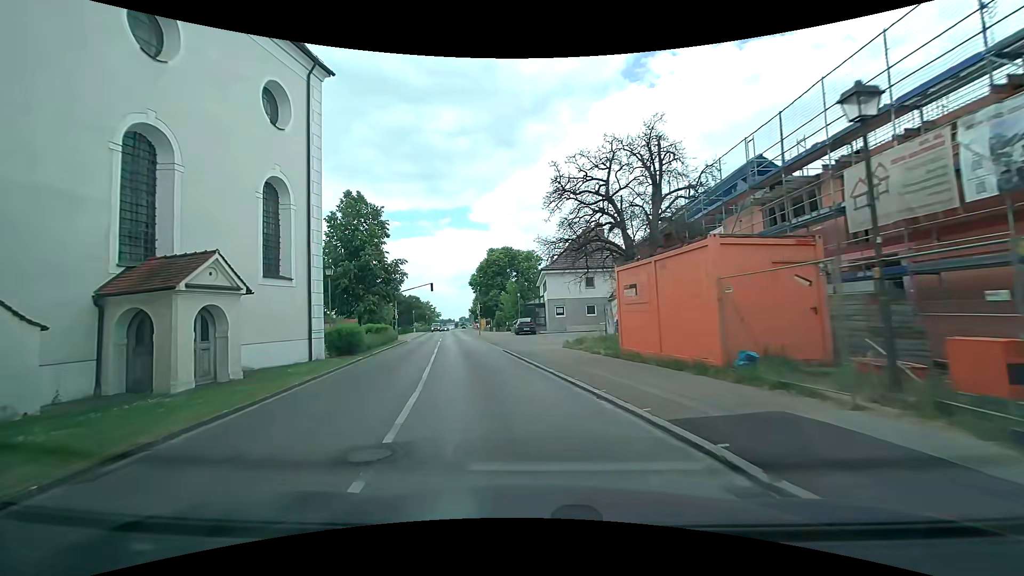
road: tertiary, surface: asphalt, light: Day
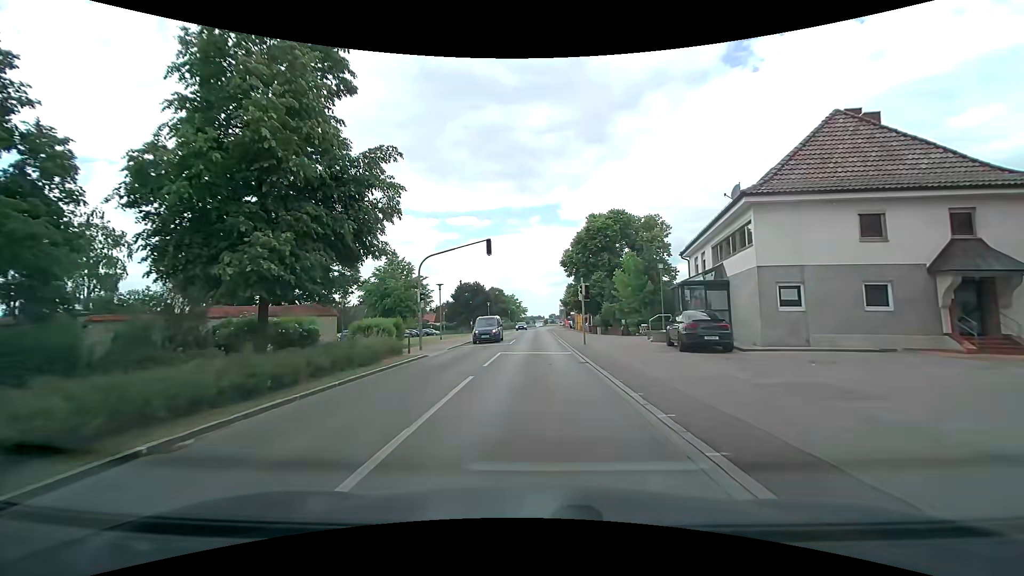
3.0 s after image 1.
(-3.9, +27.6) m; -11°
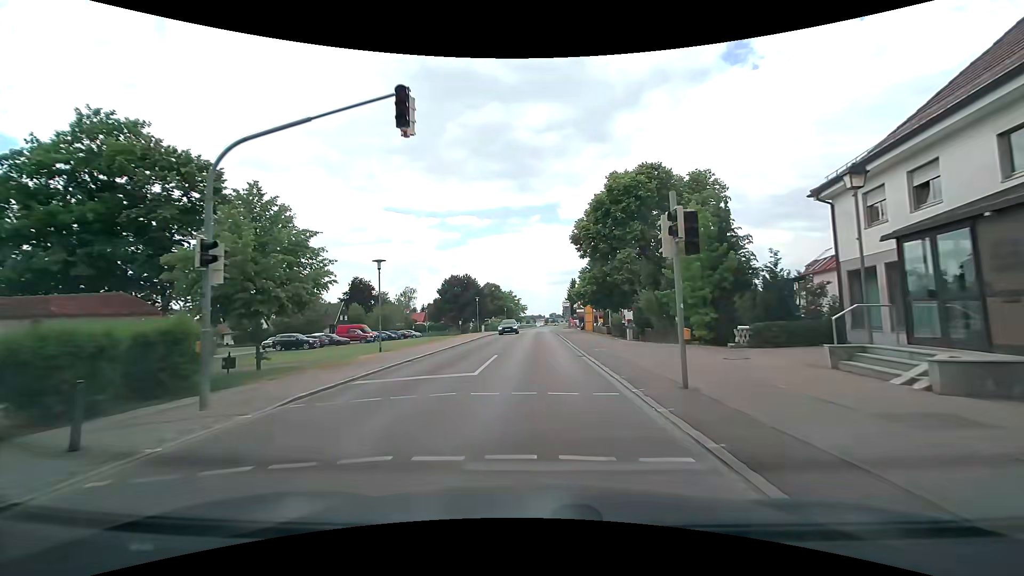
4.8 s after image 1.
(-0.1, +18.0) m; 0°
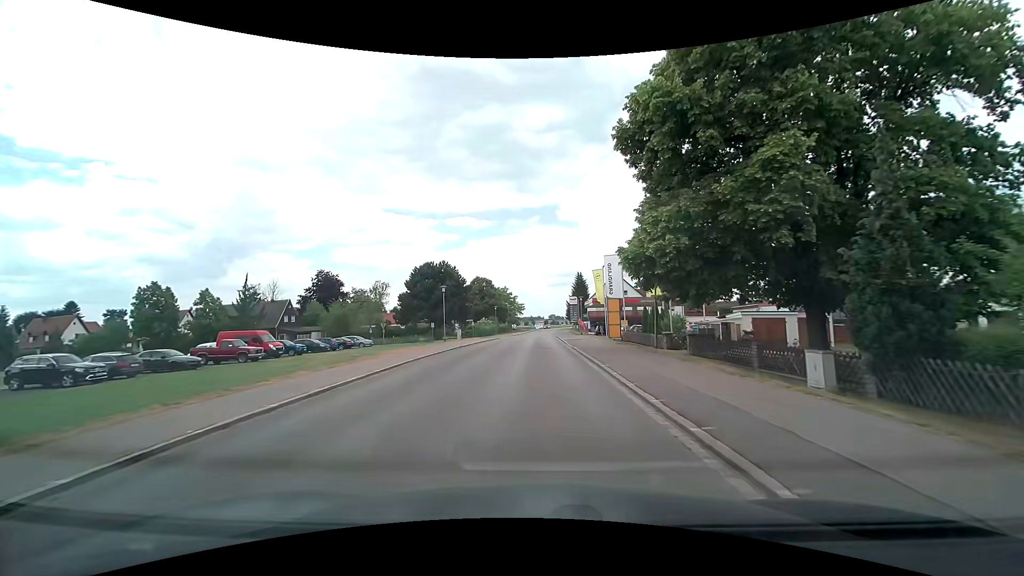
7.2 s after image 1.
(0.0, +25.7) m; 0°
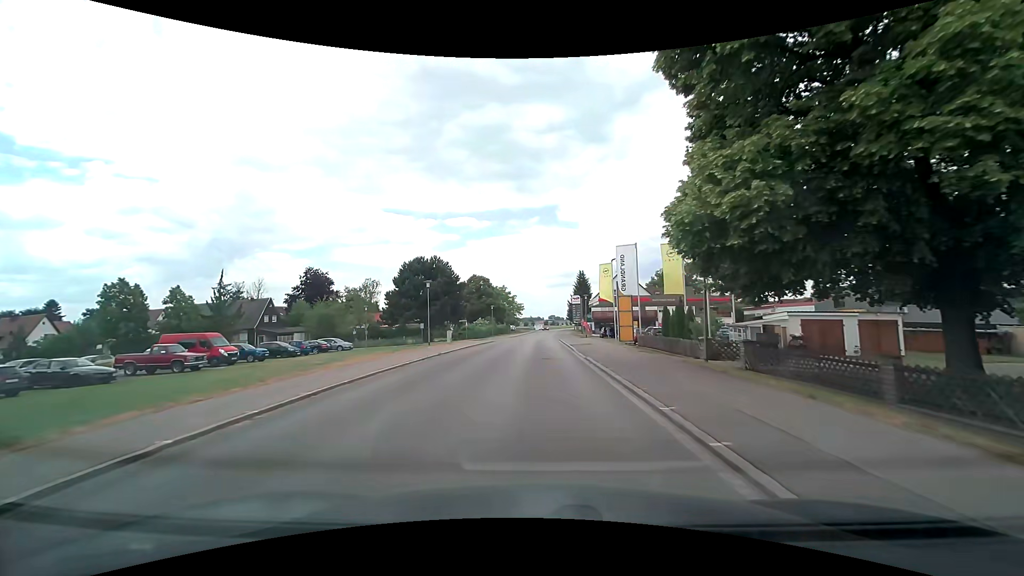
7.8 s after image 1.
(0.0, +6.7) m; 0°
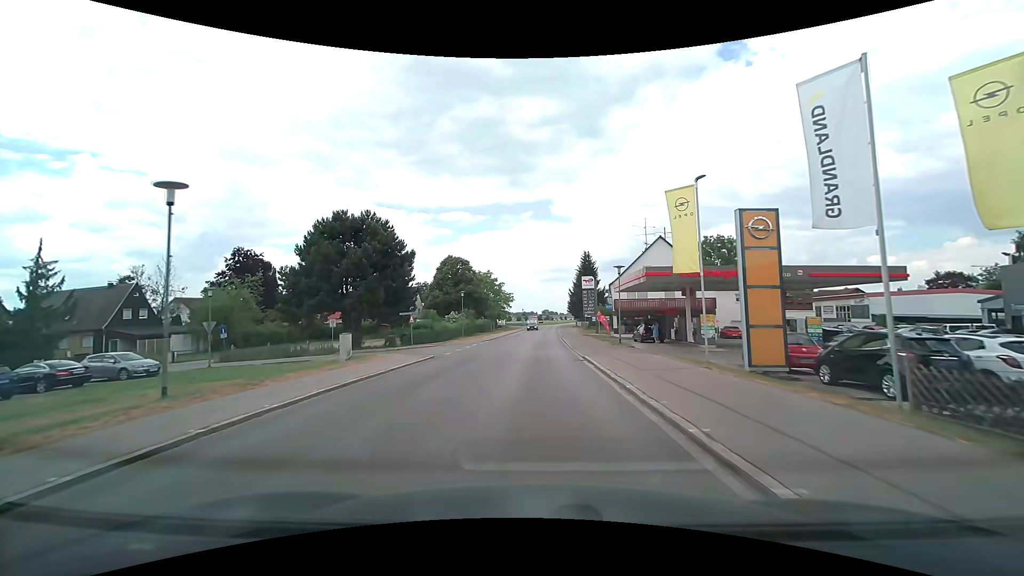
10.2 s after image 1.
(+0.1, +27.8) m; +1°
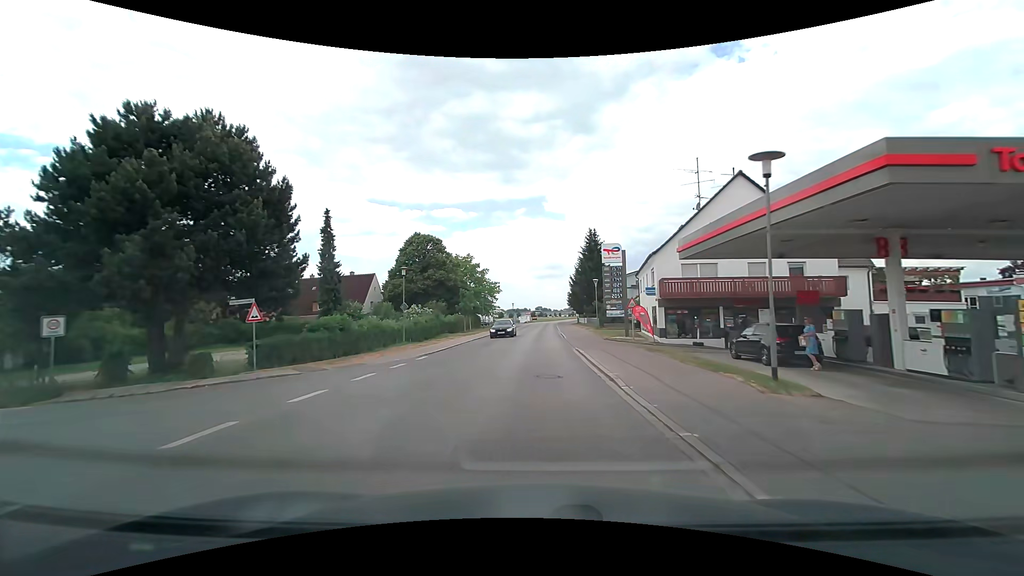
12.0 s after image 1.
(+0.2, +22.1) m; +1°
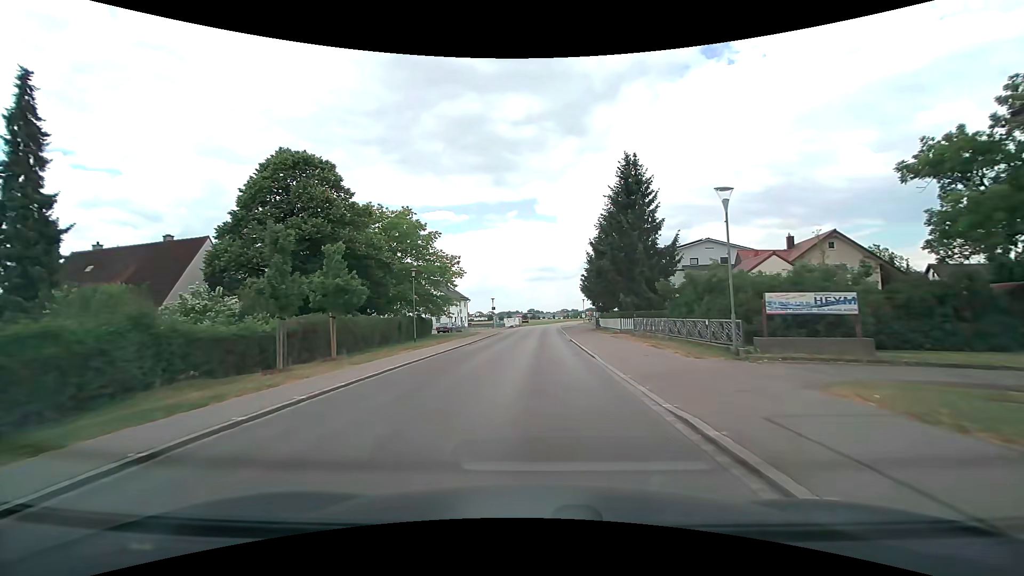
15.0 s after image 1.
(+0.2, +38.5) m; +1°
(0, +10) (0, +20) (0, +30) (0, +40) (+1, +50) (+1, +60) (+1, +70) (+2, +80) (+3, +90) (+4, +100) m
